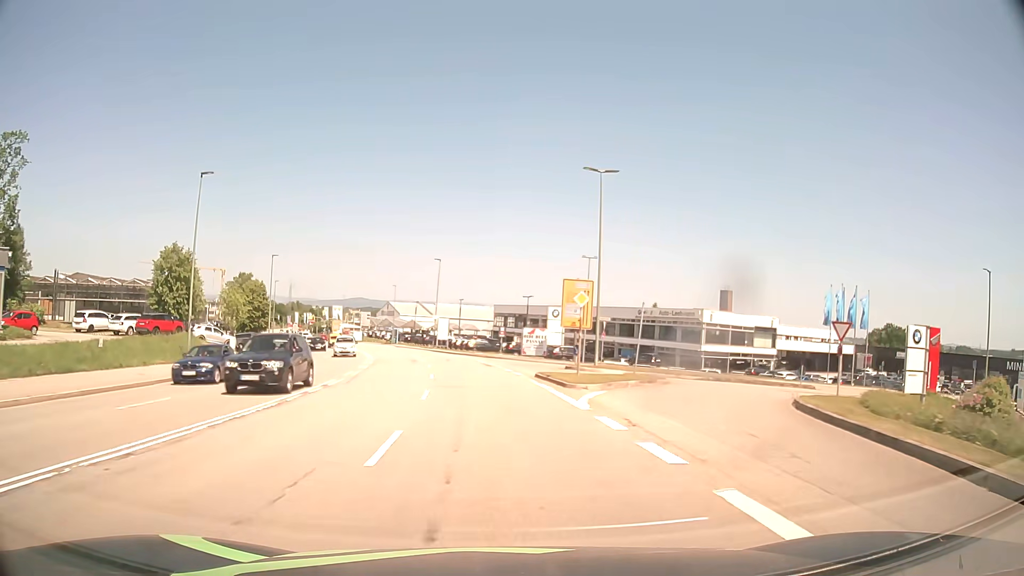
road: secondary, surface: asphalt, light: Day
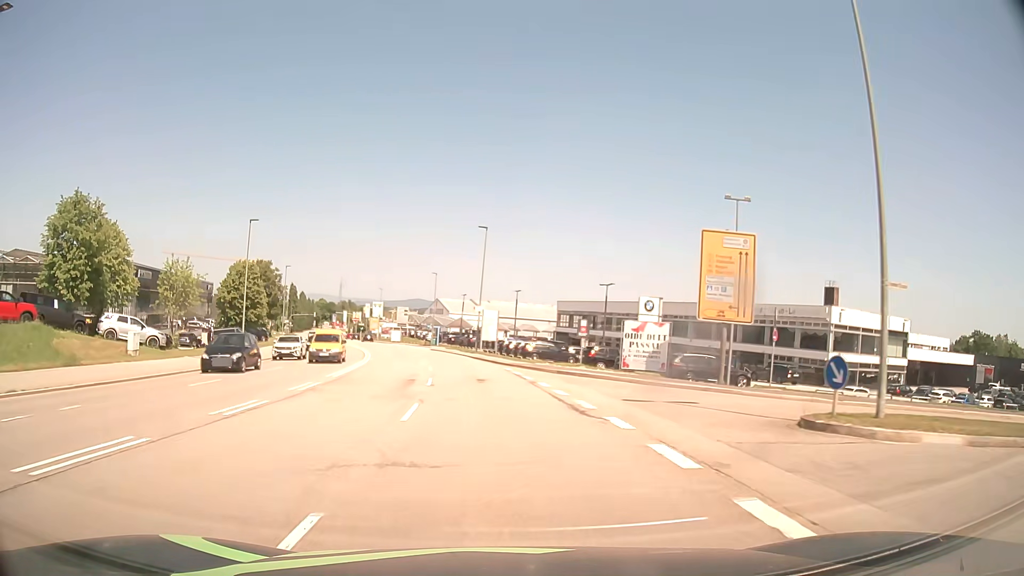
(-1.0, +23.0) m; -5°
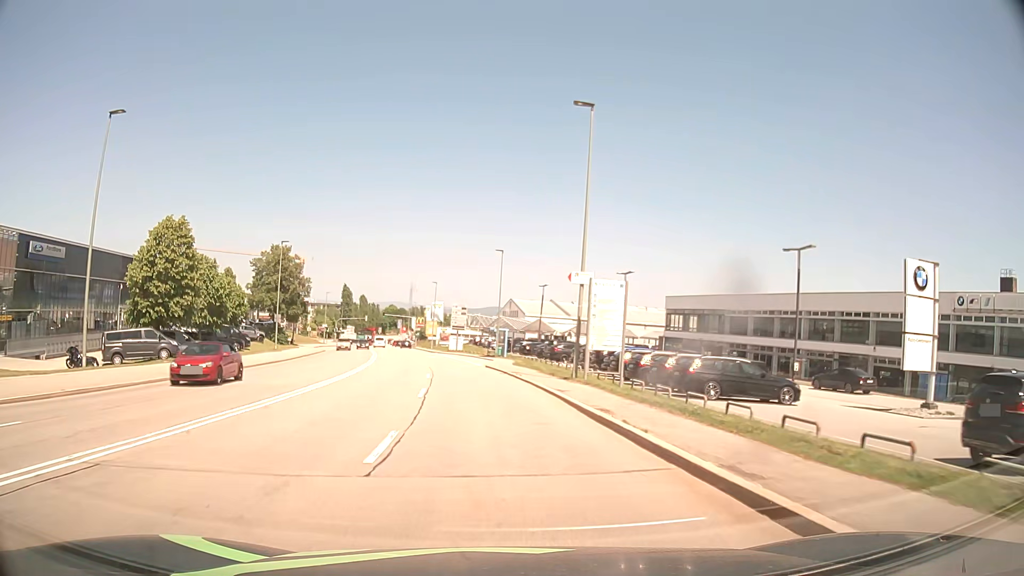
(-1.8, +30.4) m; -7°
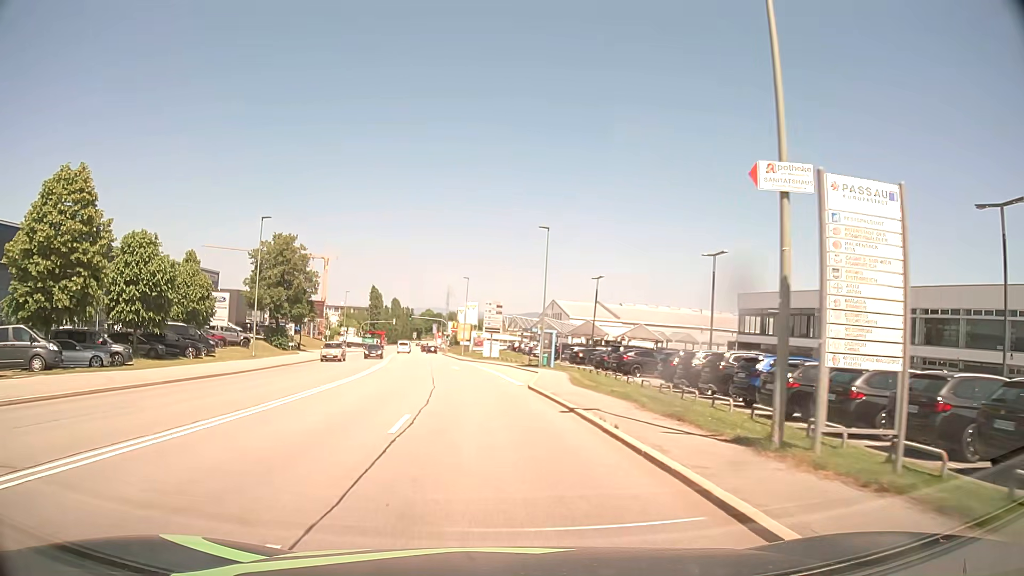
(-0.4, +15.2) m; -3°
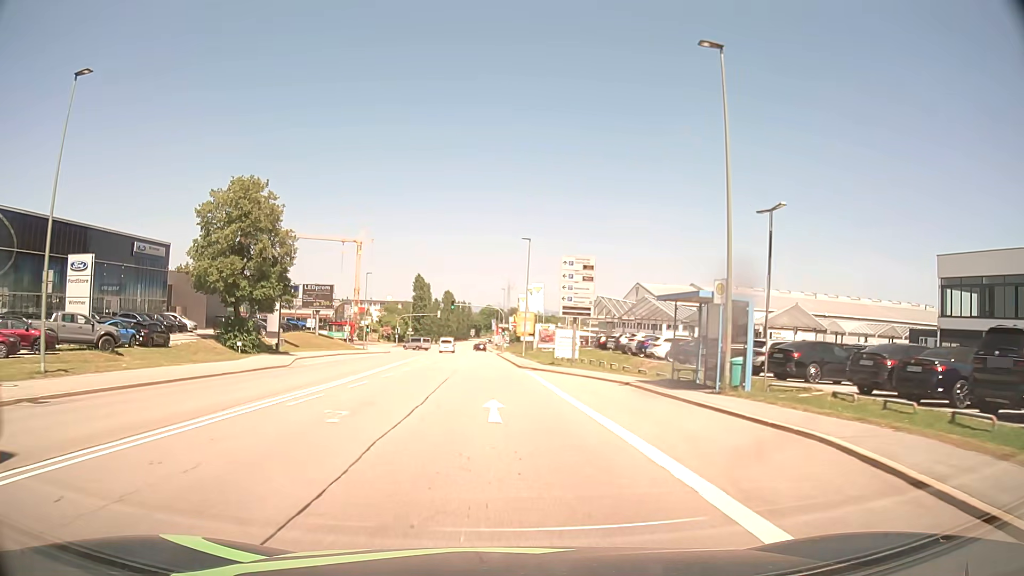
(-1.6, +30.5) m; -5°
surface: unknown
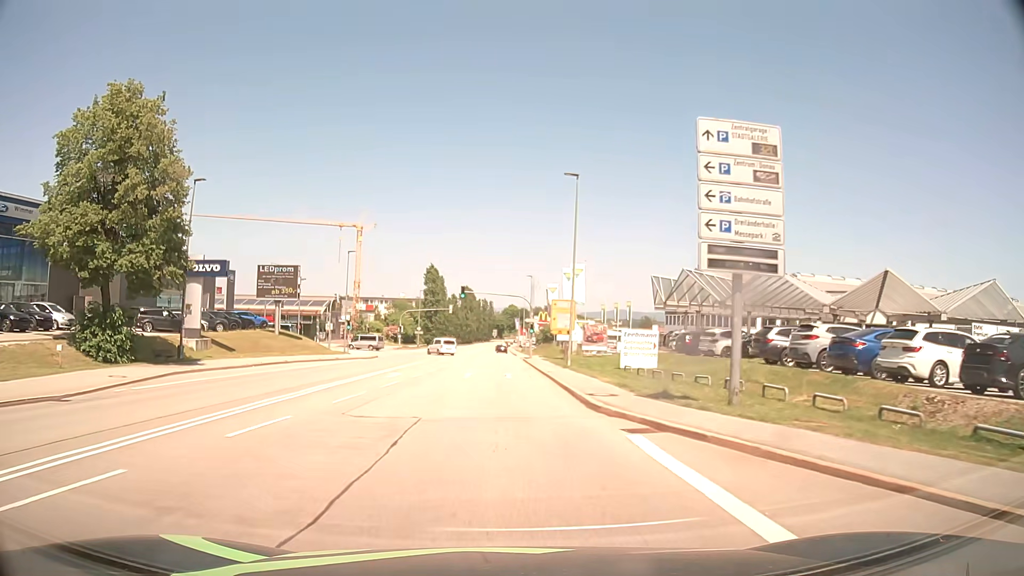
(-0.5, +23.0) m; -2°
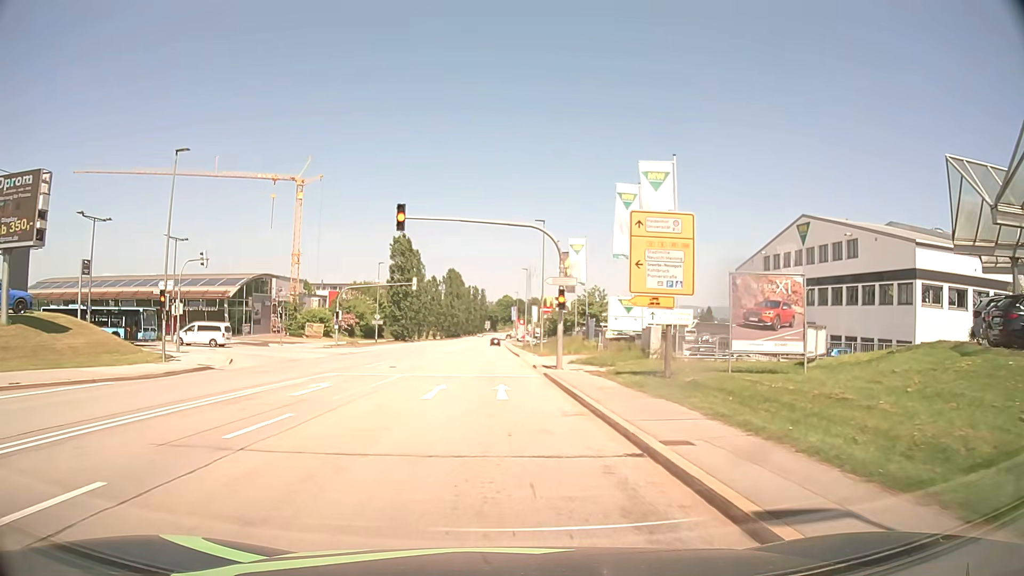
(0.0, +36.4) m; 0°
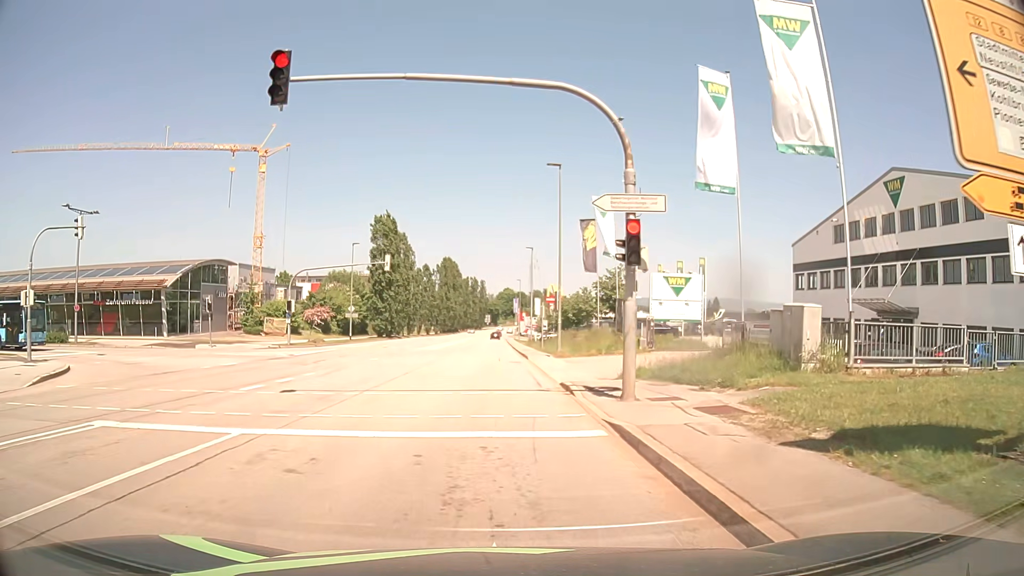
(0.0, +14.9) m; 0°
(0, +10) (0, +20) (0, +30) (-1, +40) (-1, +50) (-1, +60) (-1, +70) (-1, +80) (-1, +90) (-1, +100) m
